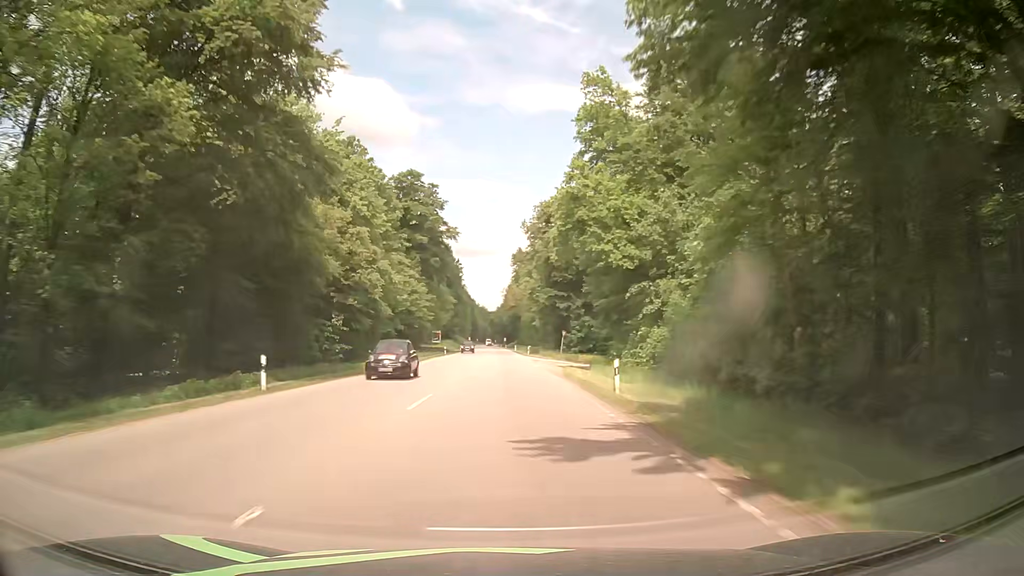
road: secondary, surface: asphalt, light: Day
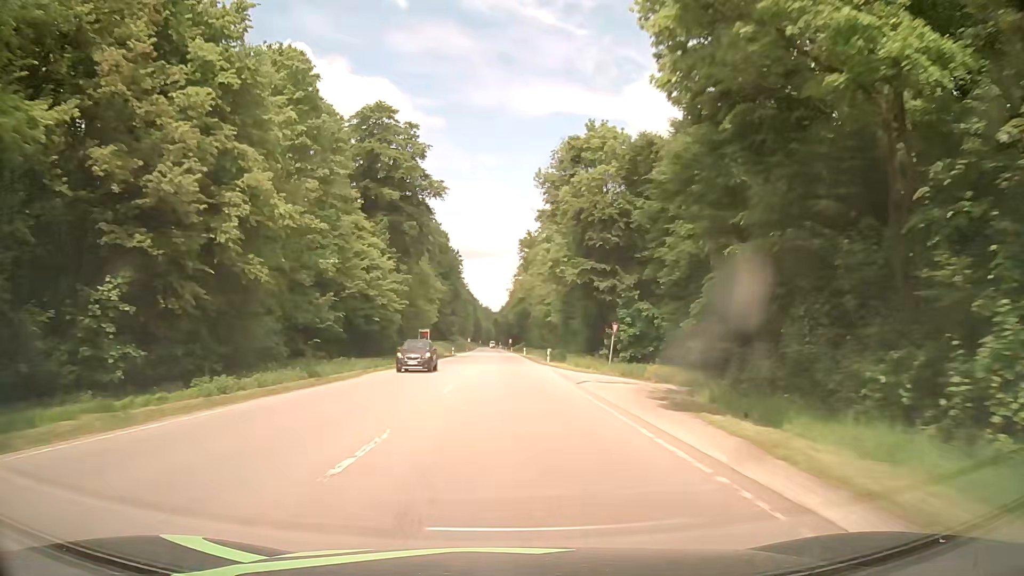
(0.0, +30.8) m; -1°
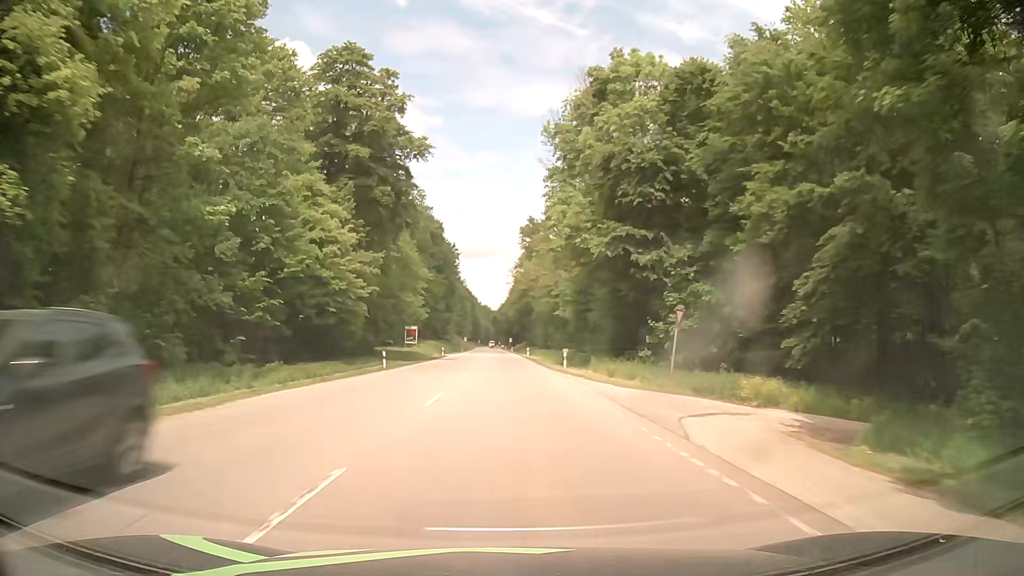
(0.0, +15.5) m; 0°
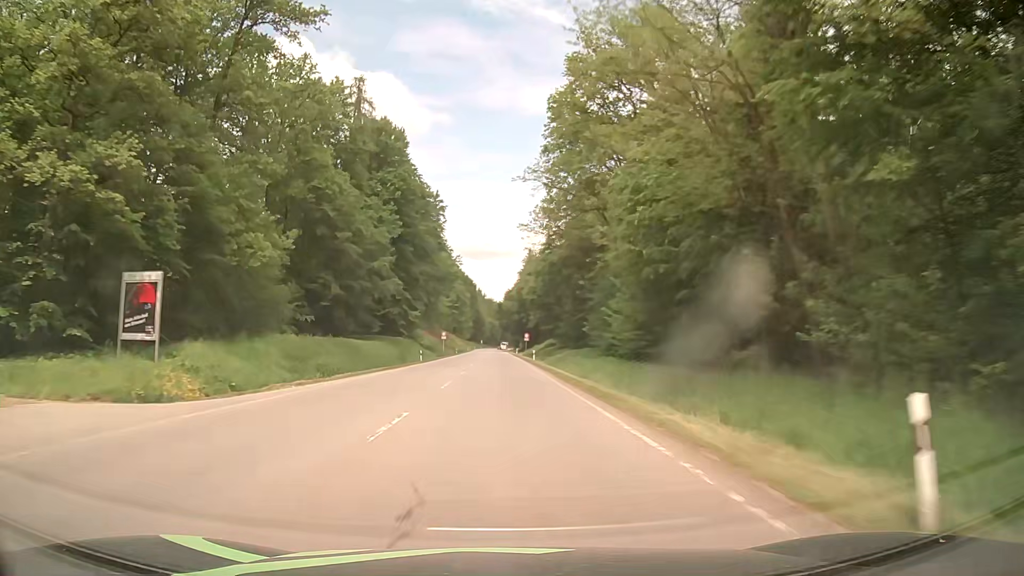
(+0.2, +78.1) m; 0°
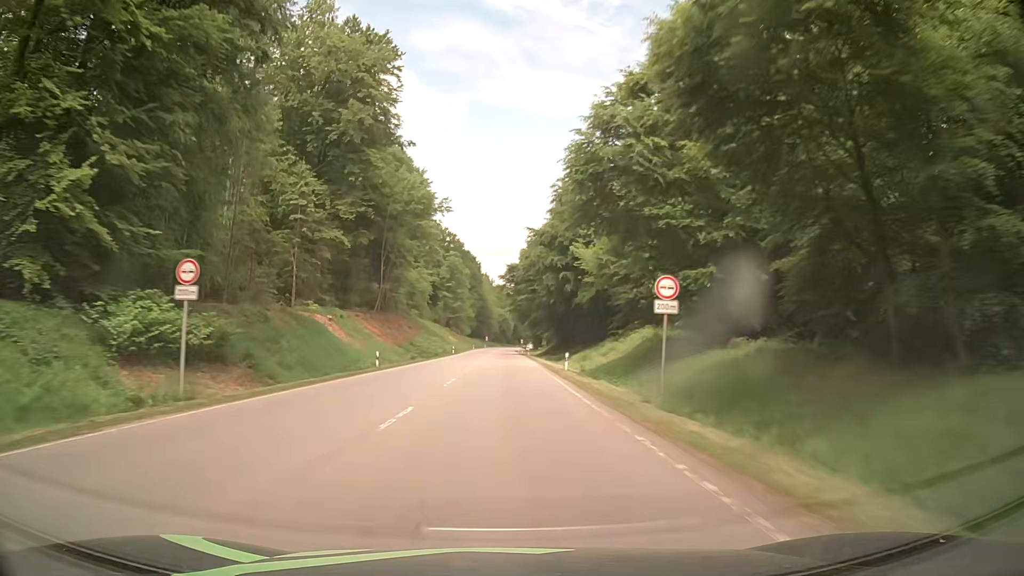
(-0.6, +78.7) m; -1°
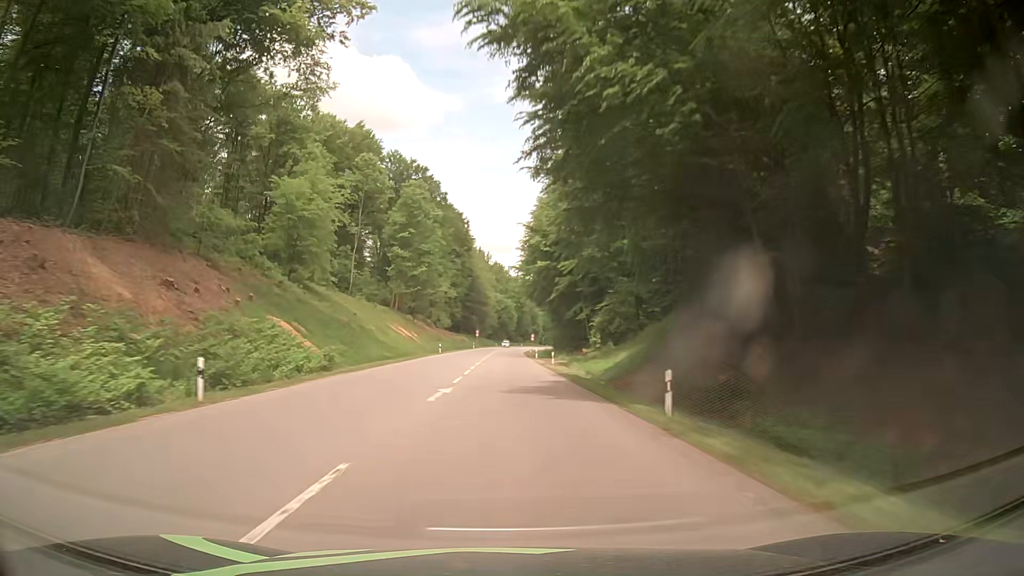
(-0.5, +79.0) m; 0°
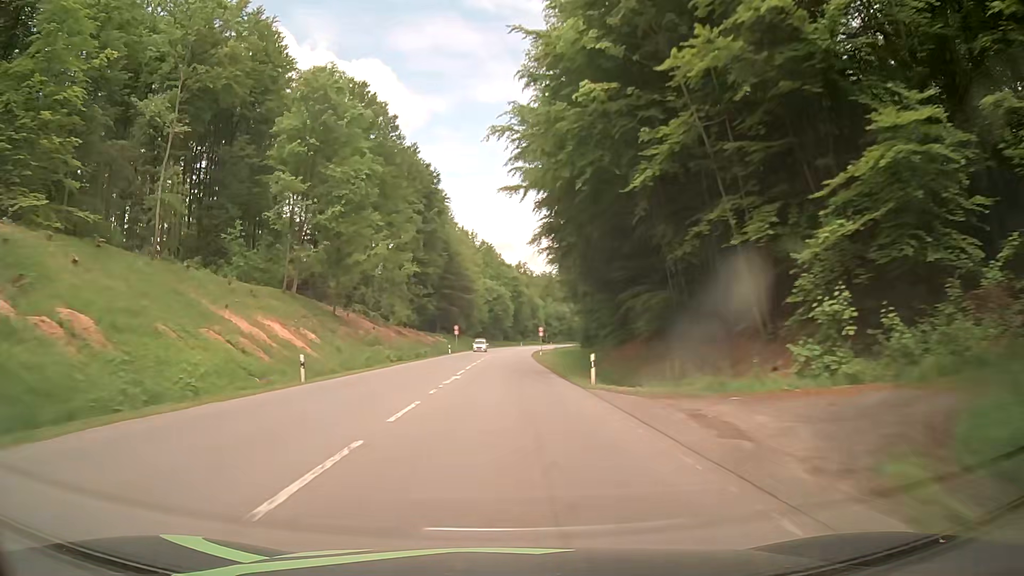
(+0.2, +47.3) m; +1°
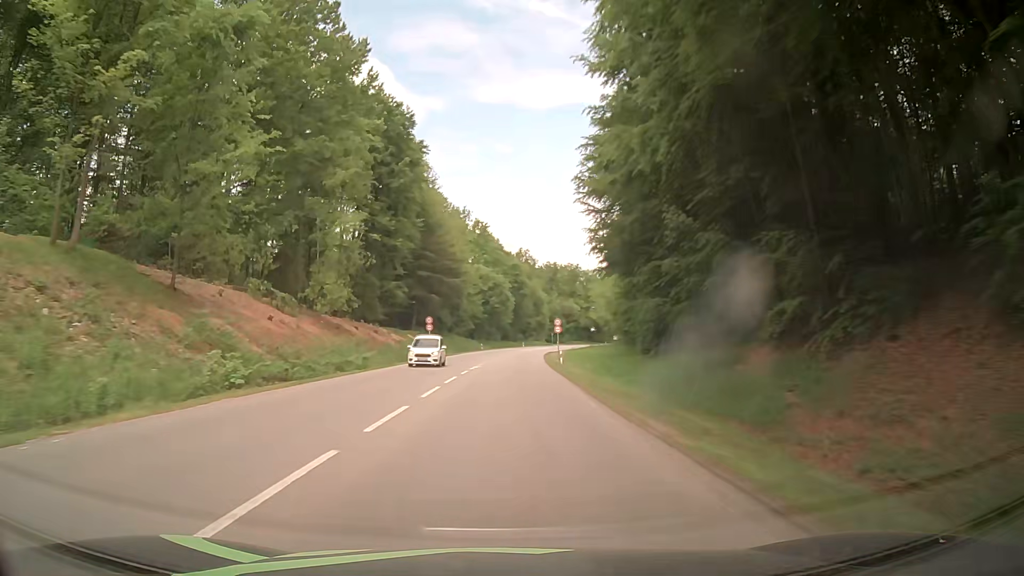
(-0.1, +30.7) m; 0°
(0, +10) (0, +20) (0, +30) (0, +40) (+1, +50) (+1, +60) (+2, +70) (+2, +80) (+3, +90) (+4, +100) m
